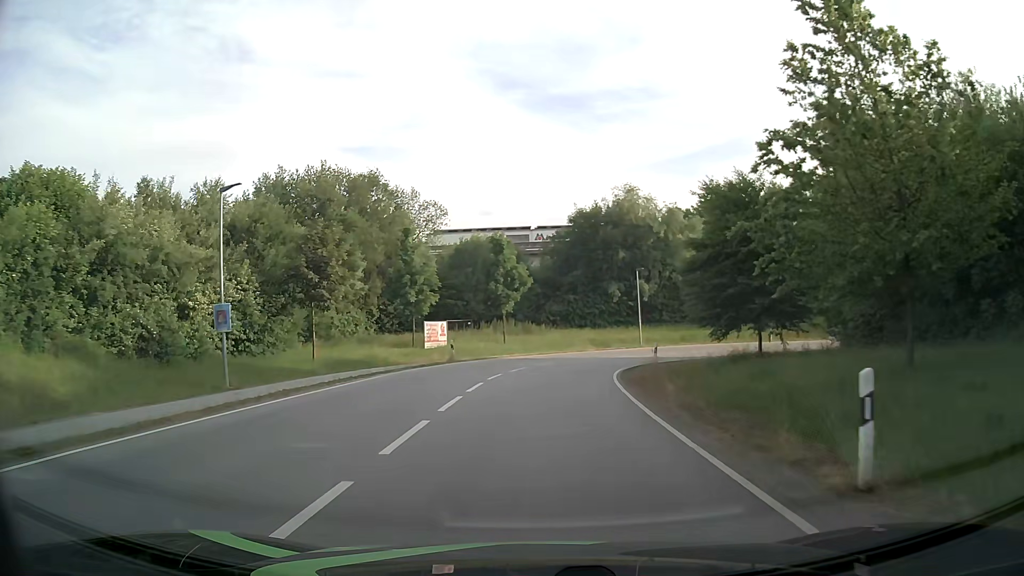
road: tertiary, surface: asphalt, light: Day
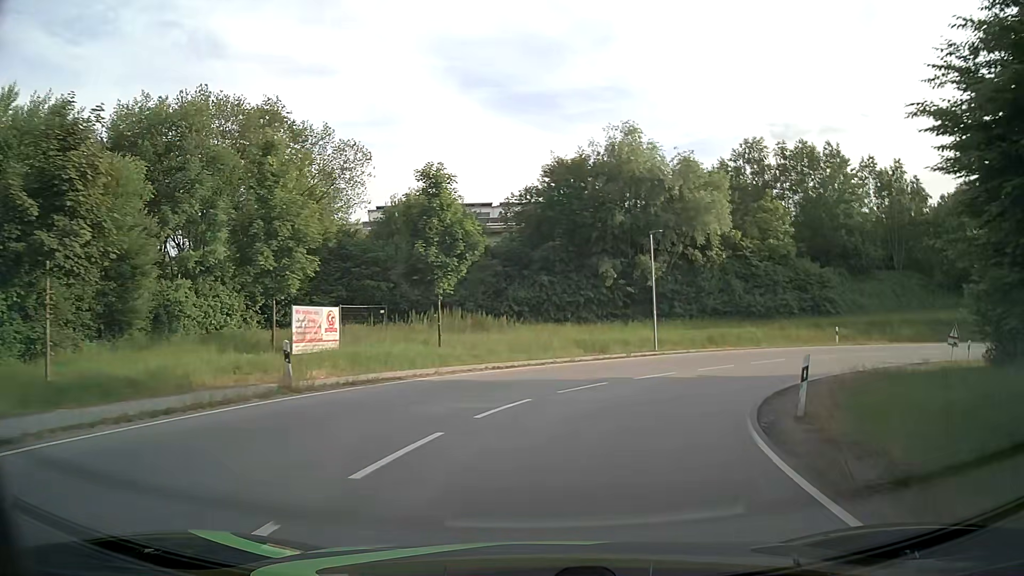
(+0.2, +19.5) m; +3°
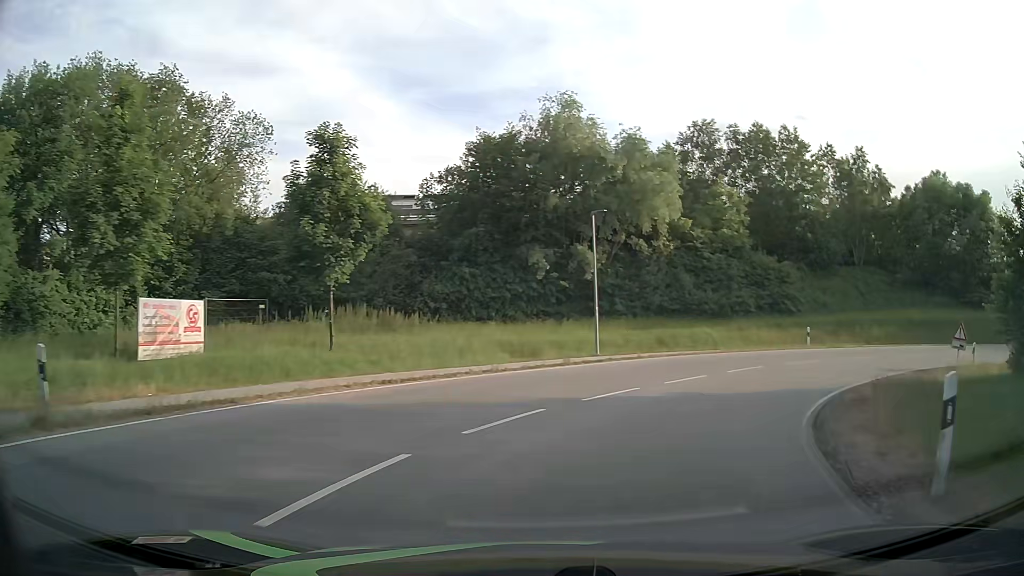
(+0.3, +6.0) m; +6°
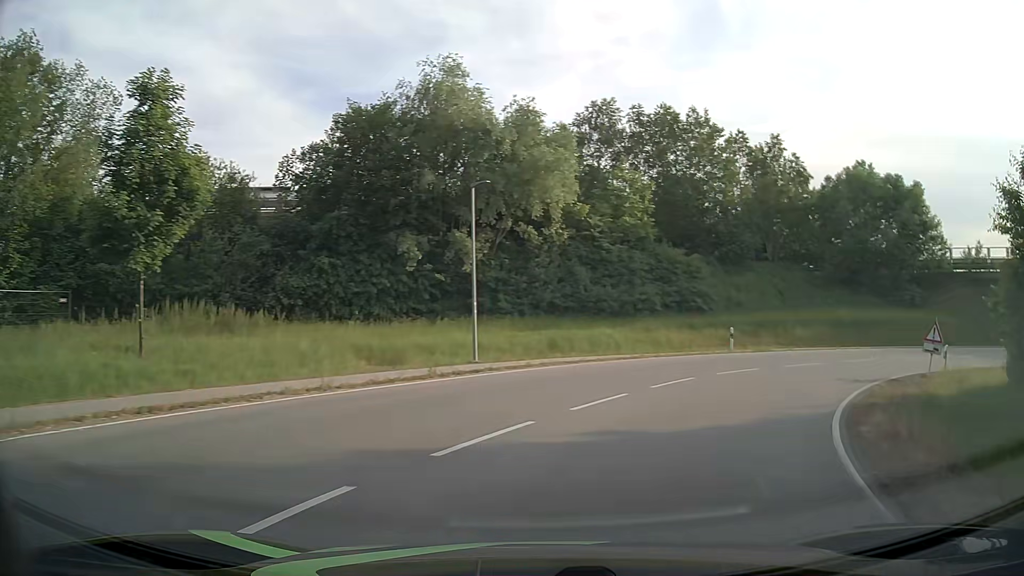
(+0.5, +5.7) m; +10°
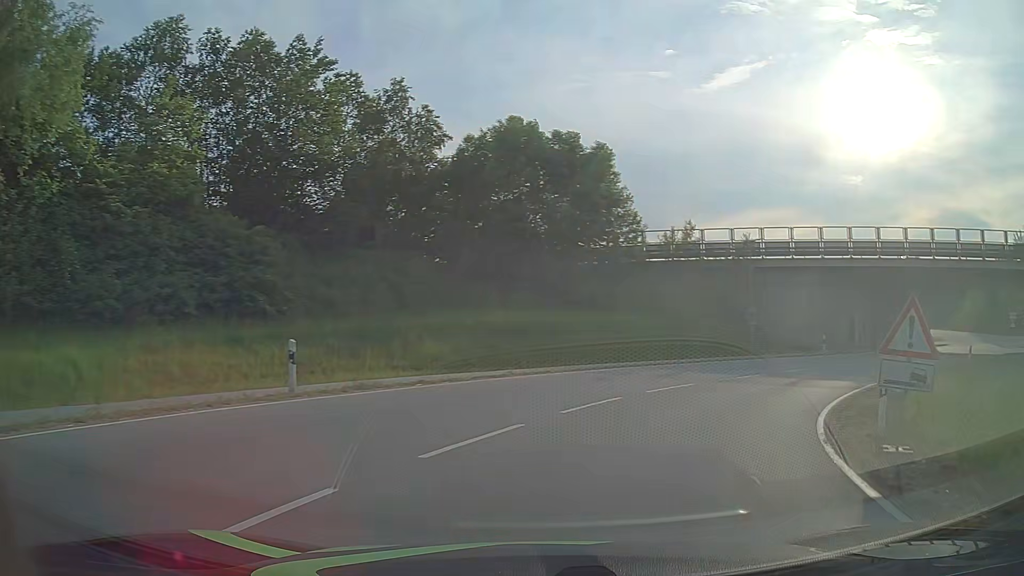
(+4.7, +15.8) m; +34°
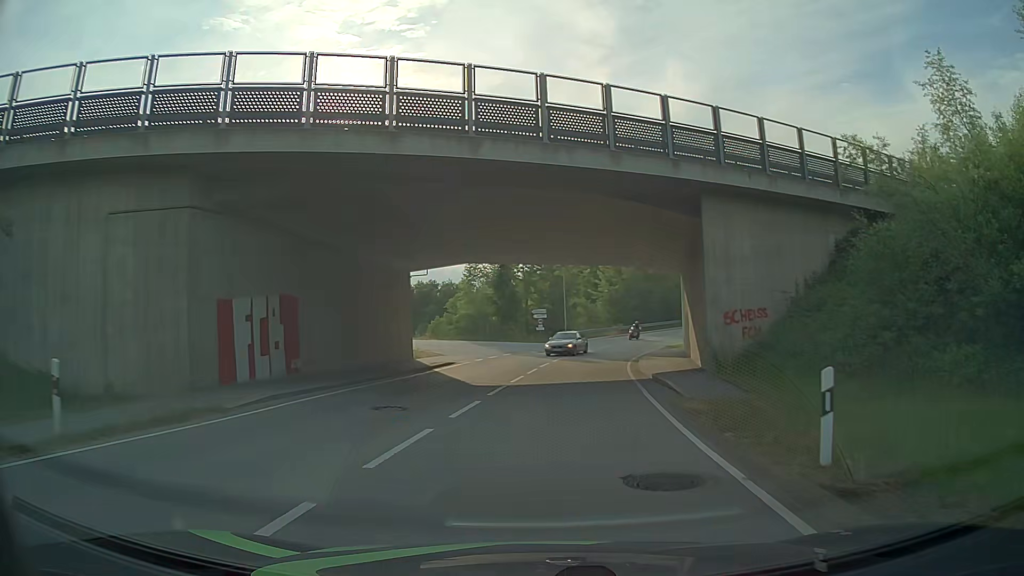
(+13.8, +26.4) m; +47°
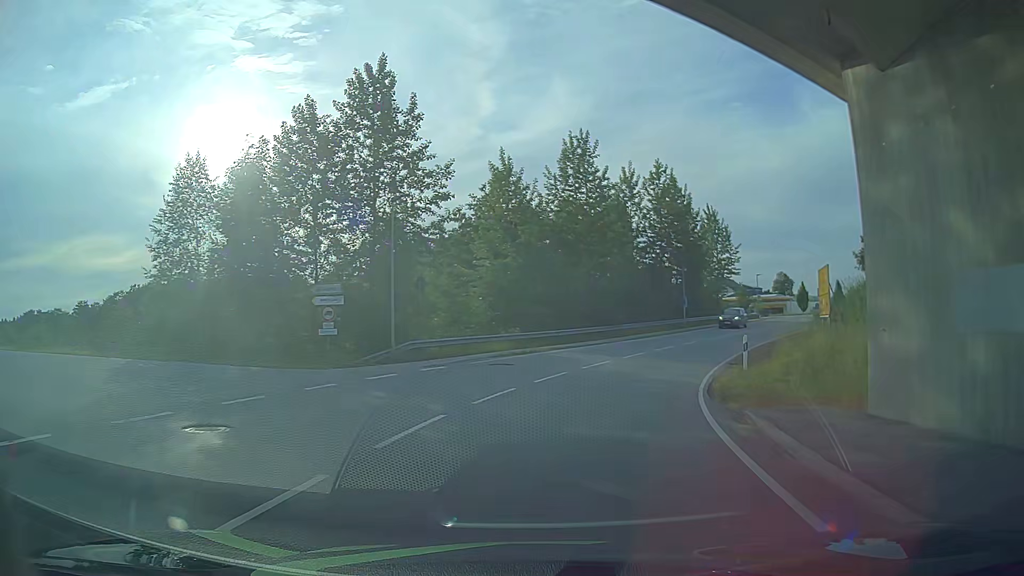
(+1.5, +35.6) m; +2°
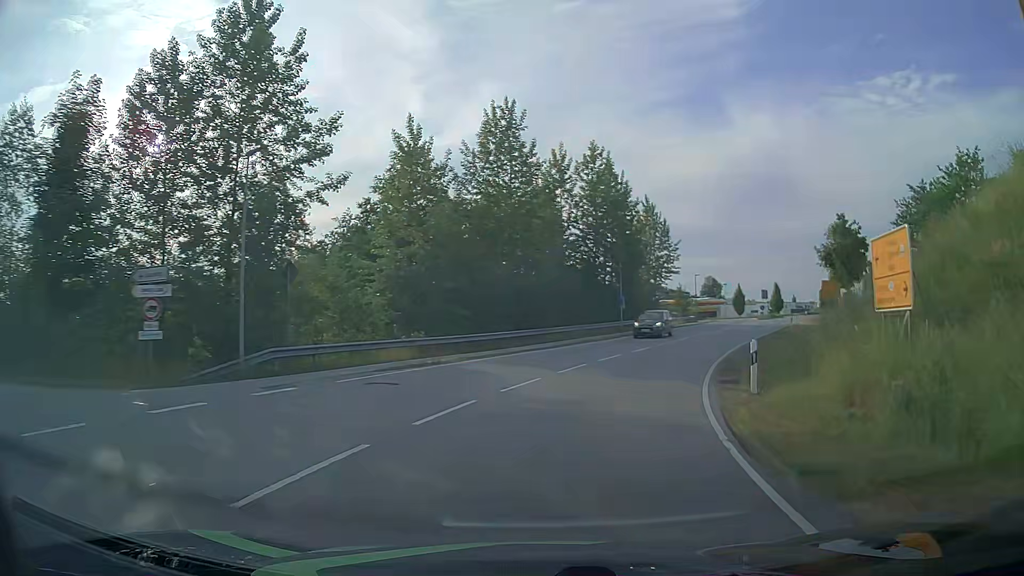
(+0.6, +7.3) m; +11°
(+1, +10) (+4, +19) (+8, +29) (+13, +37) (+18, +46) (+23, +55) (+28, +63) (+33, +72) (+39, +80) (+48, +85) m
